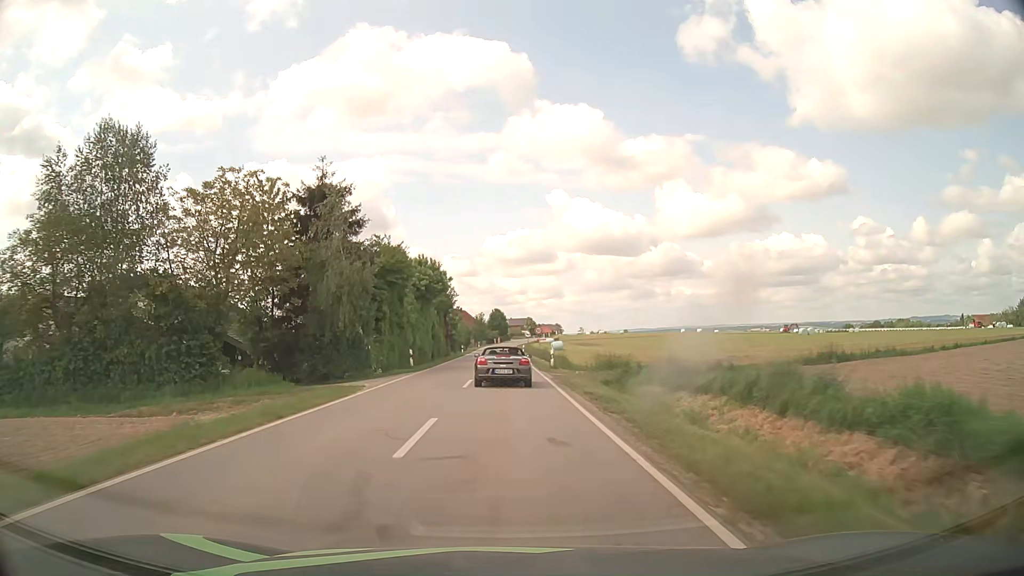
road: tertiary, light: Day
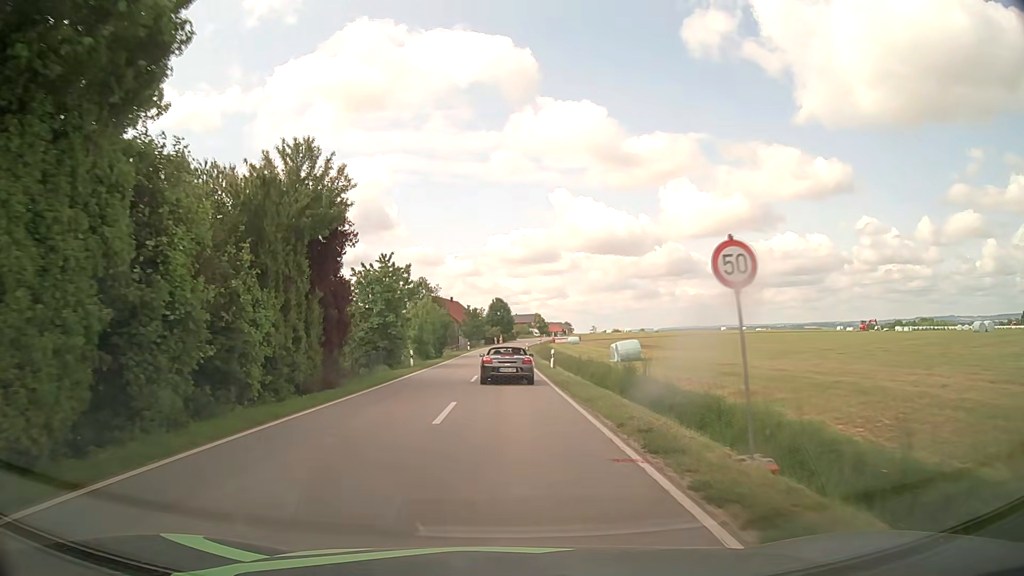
(-0.2, +44.9) m; 0°
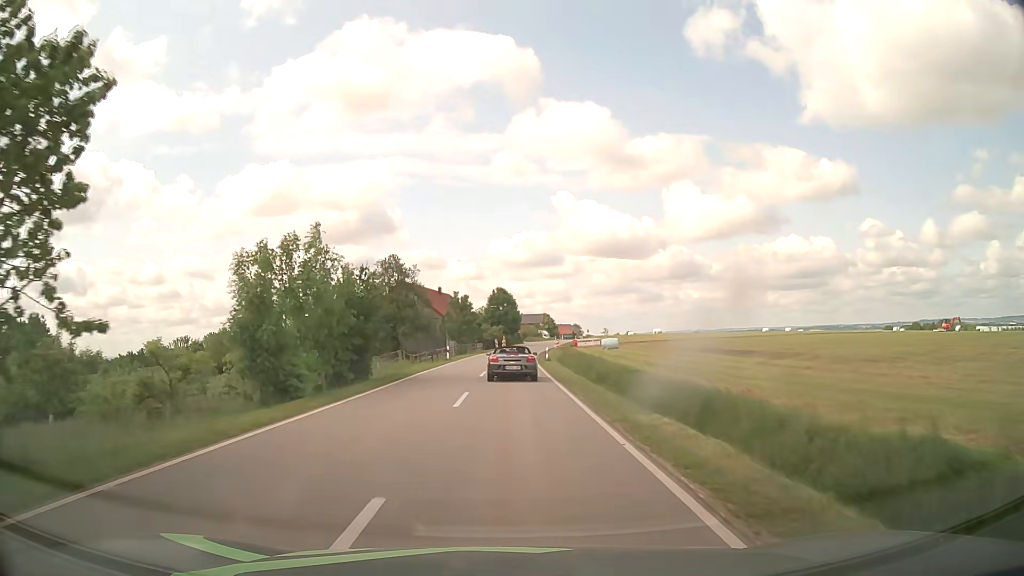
(-0.1, +33.3) m; 0°
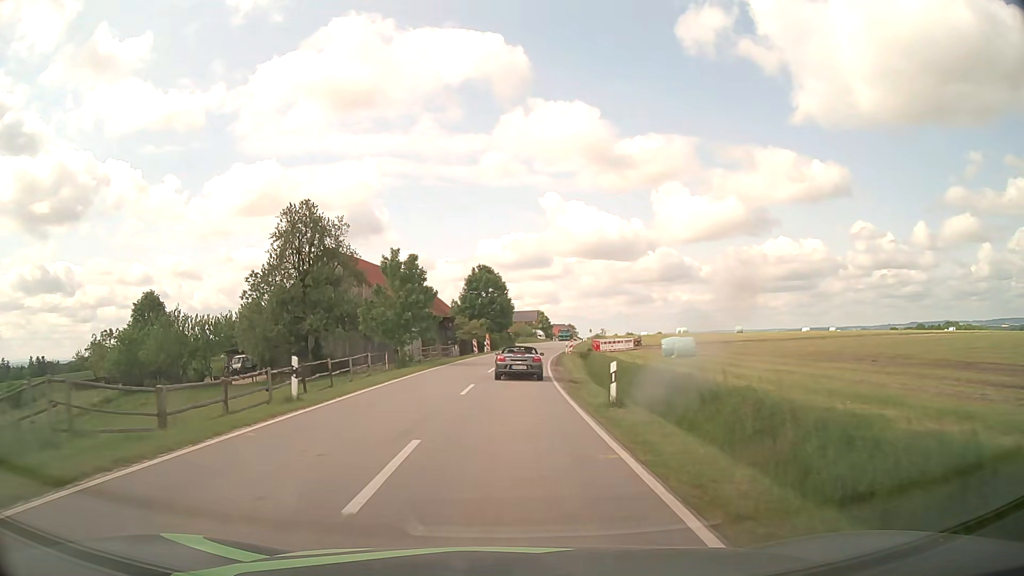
(+0.2, +32.9) m; +1°
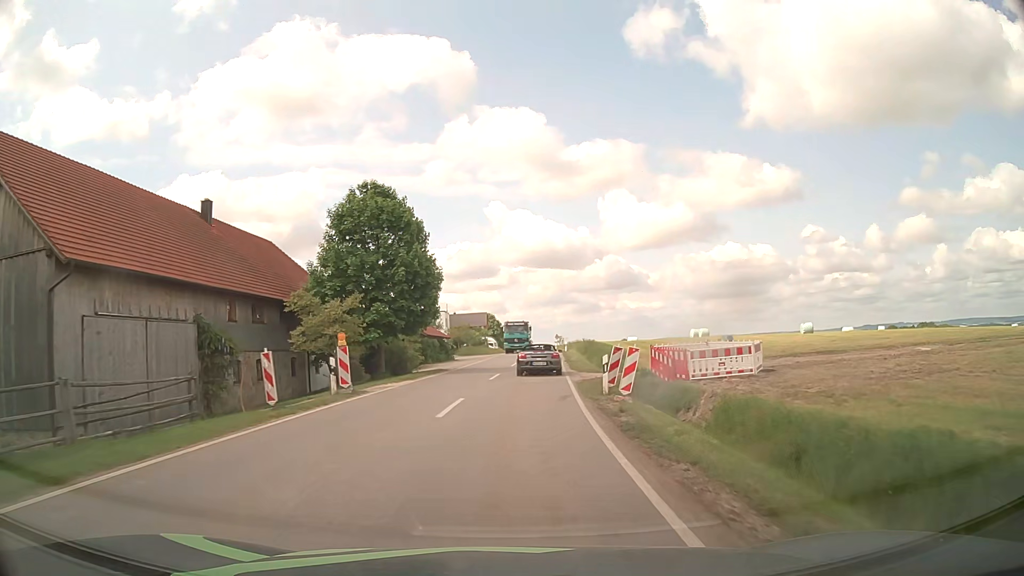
(+1.2, +41.3) m; +4°
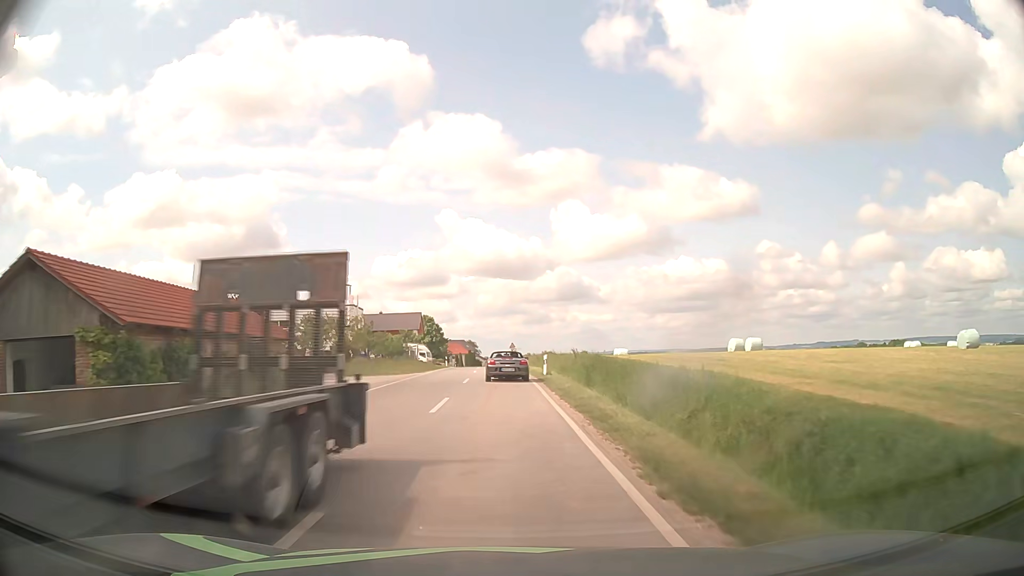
(+1.5, +34.7) m; +5°
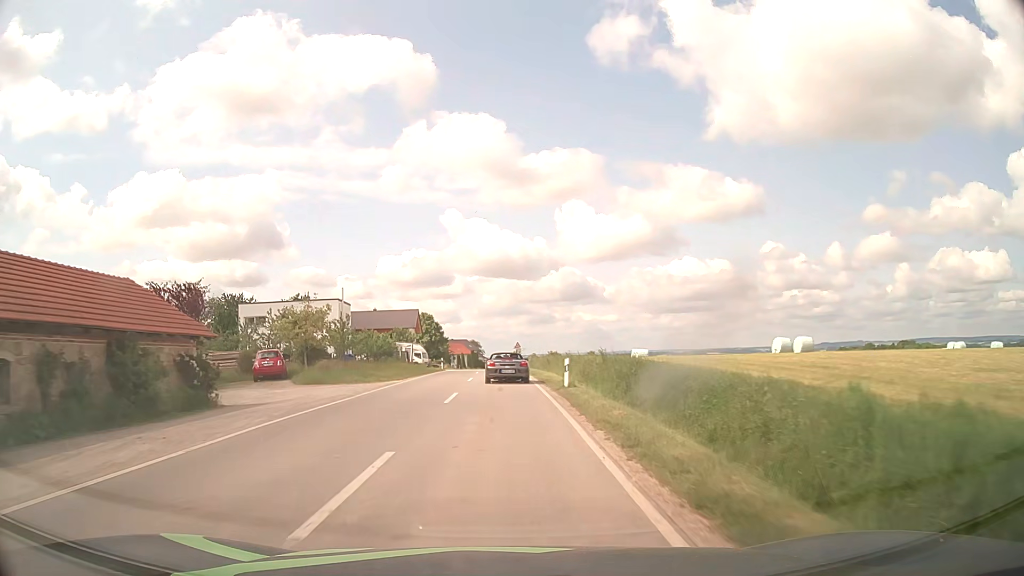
(0.0, +9.3) m; -1°
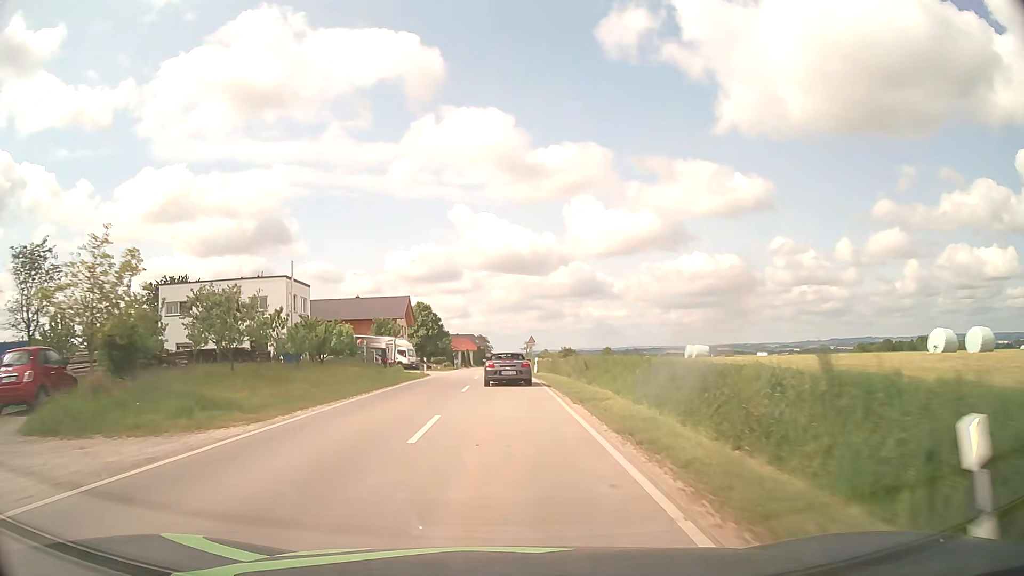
(-0.1, +19.6) m; -1°
(0, +10) (0, +20) (0, +30) (0, +40) (-1, +50) (-1, +60) (-2, +70) (-2, +80) (-2, +90) (-3, +100) m
